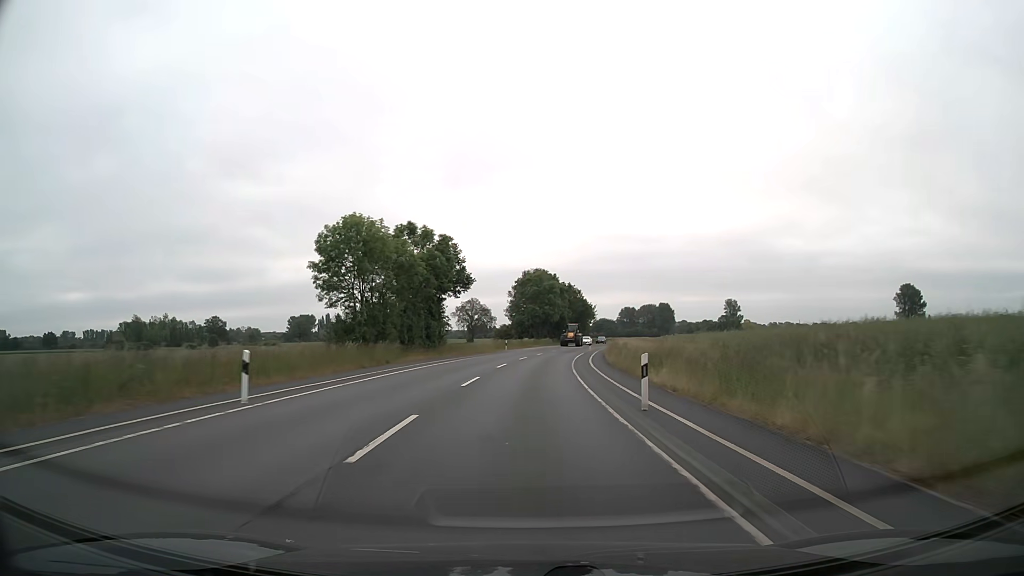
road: secondary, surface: asphalt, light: Day
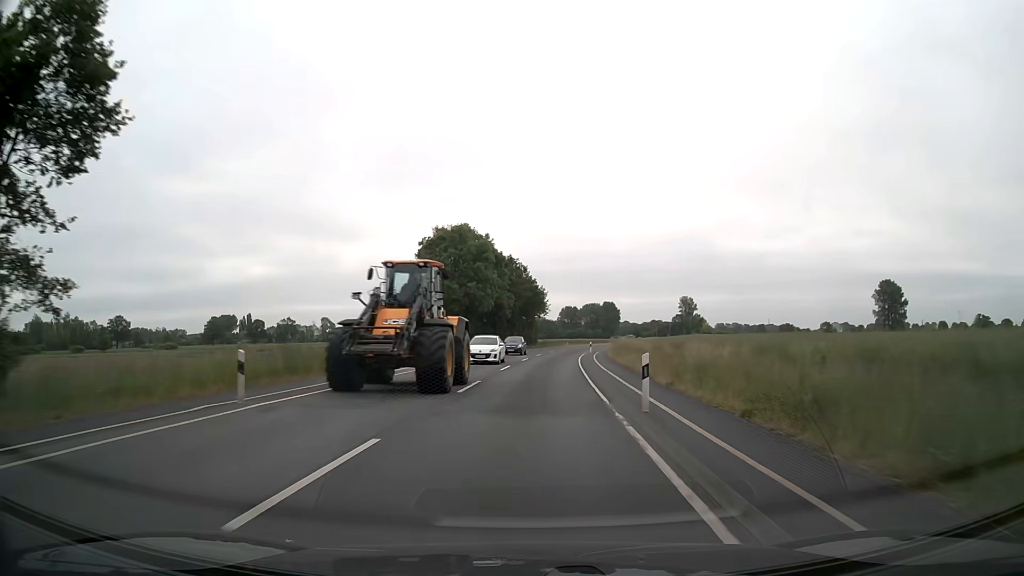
(+2.3, +50.6) m; +5°
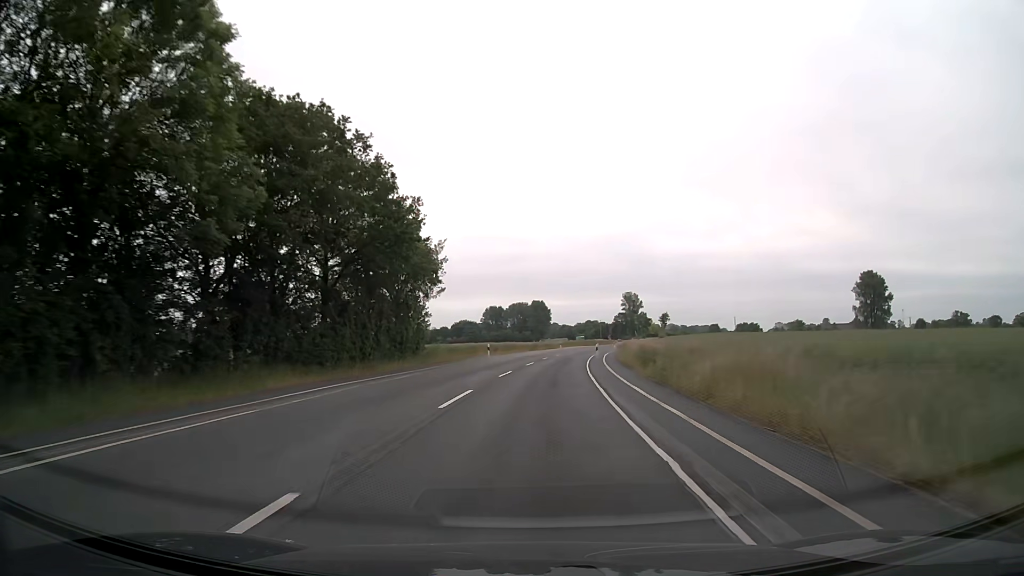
(+3.9, +63.2) m; +6°
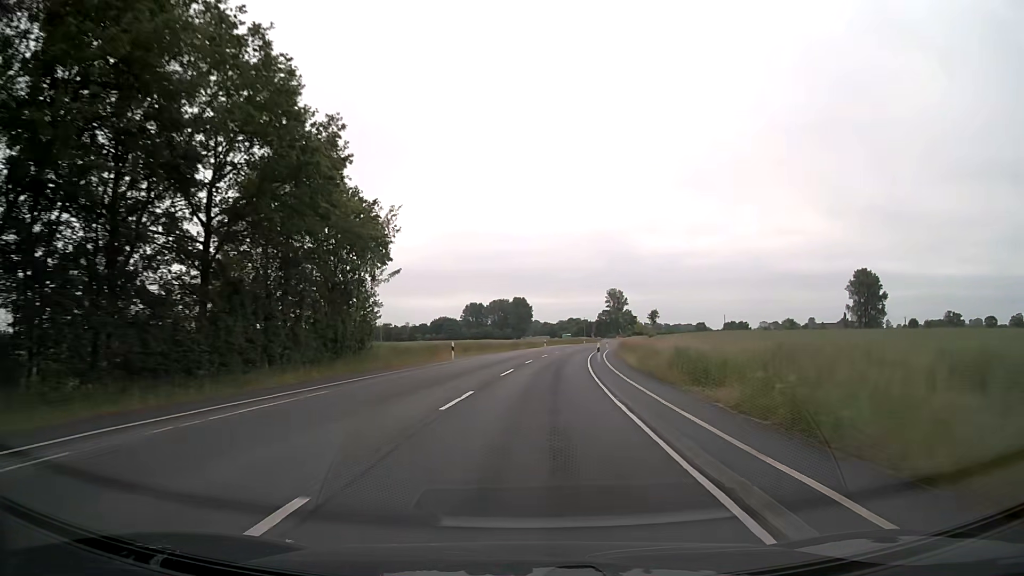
(+0.1, +12.7) m; +2°
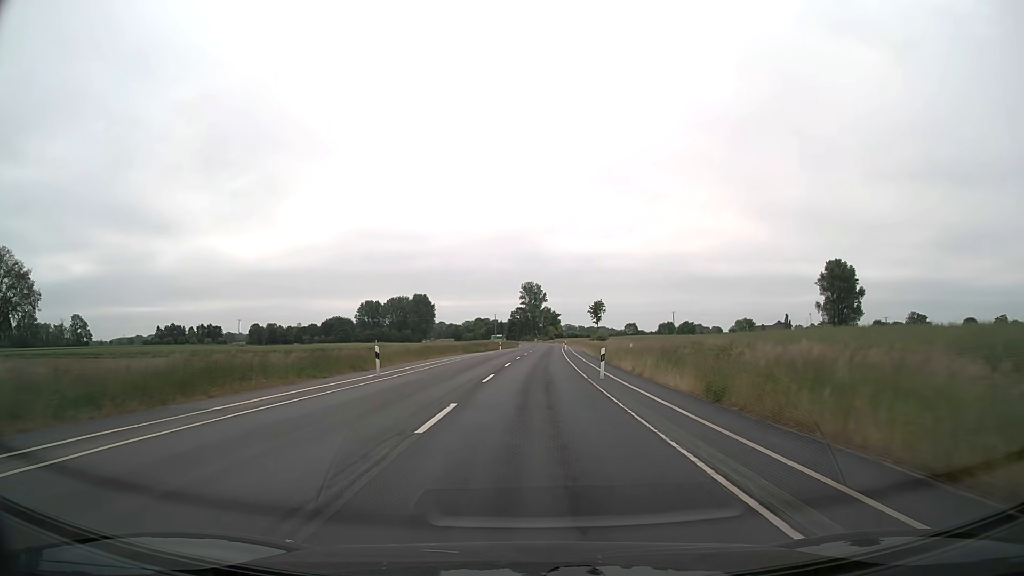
(+4.0, +63.1) m; +8°
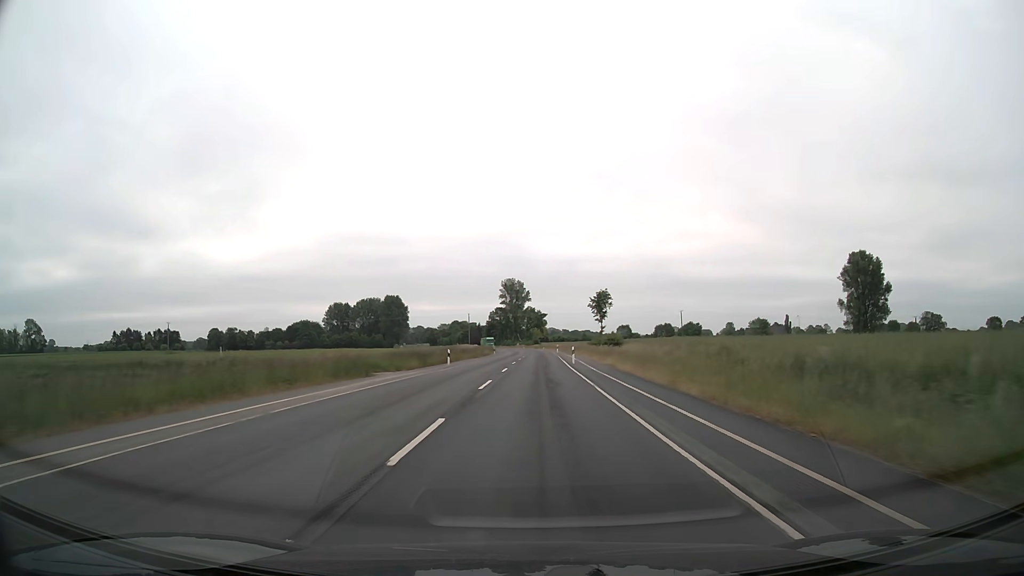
(+0.6, +38.0) m; +1°
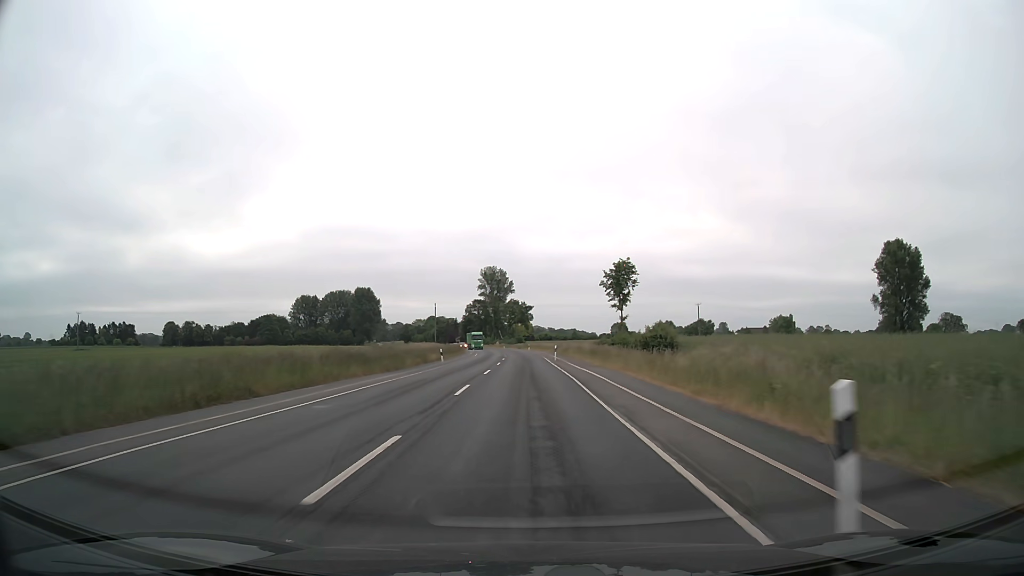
(+0.7, +38.0) m; +1°
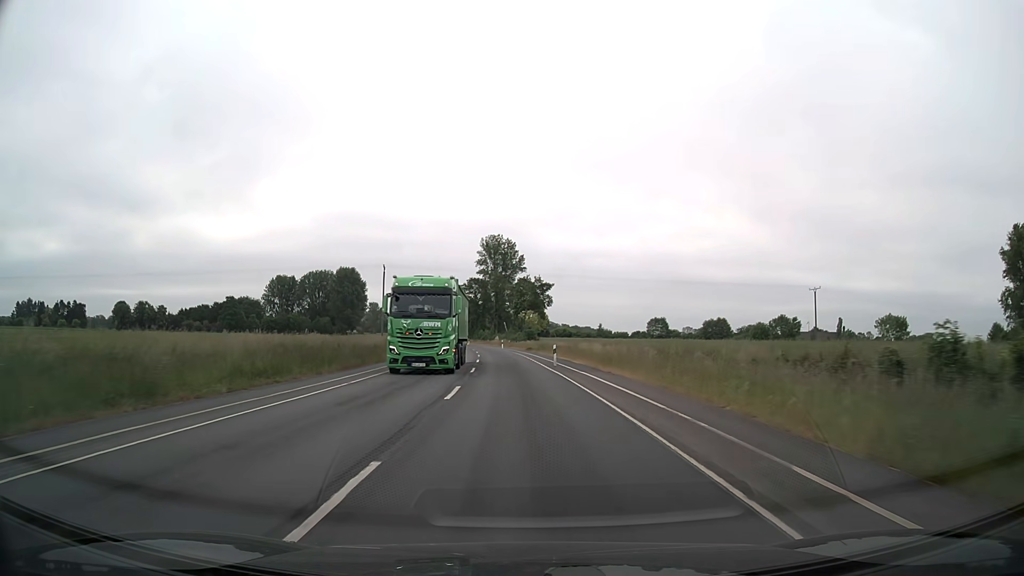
(-0.5, +63.4) m; -1°
(0, +10) (0, +20) (-1, +30) (-1, +40) (-2, +50) (-3, +60) (-4, +70) (-5, +80) (-6, +90) (-8, +100) m
